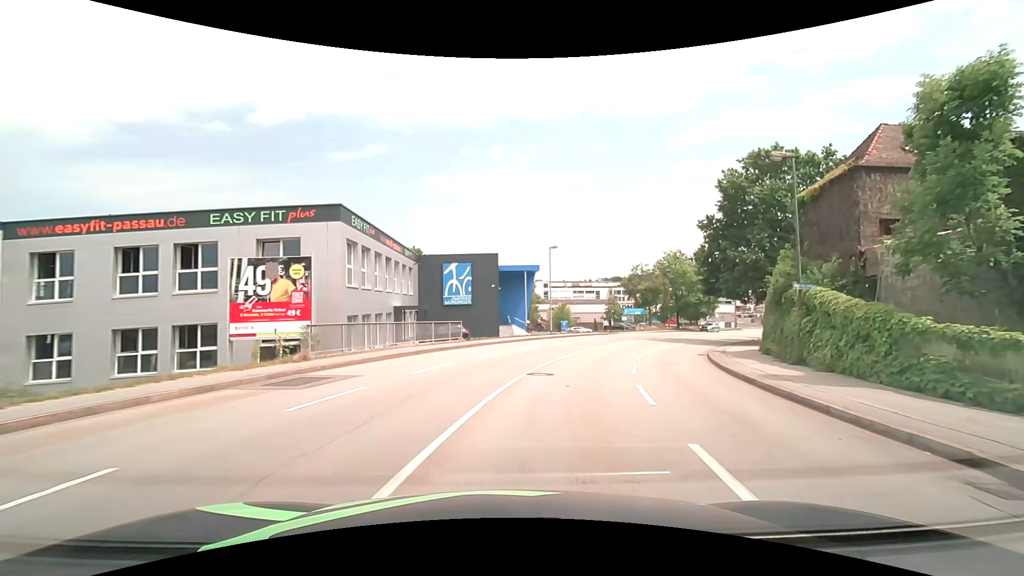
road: tertiary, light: Day
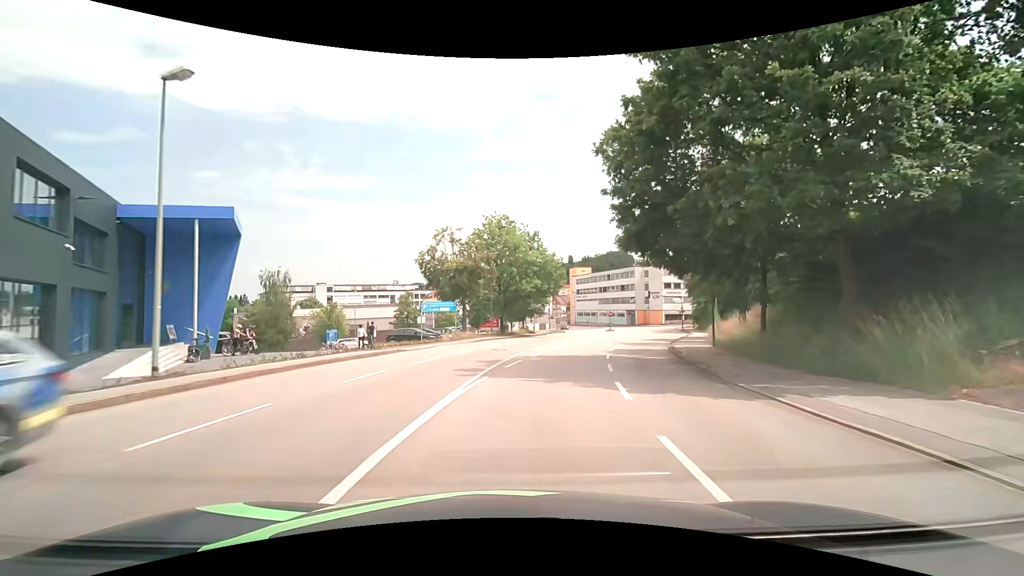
(+6.5, +29.6) m; +23°
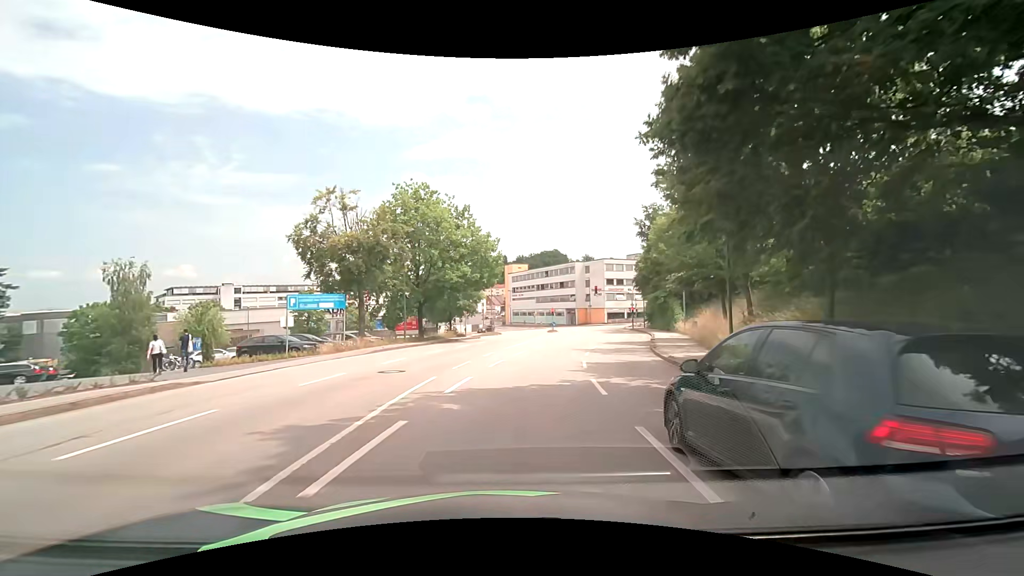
(+0.8, +11.5) m; +8°
